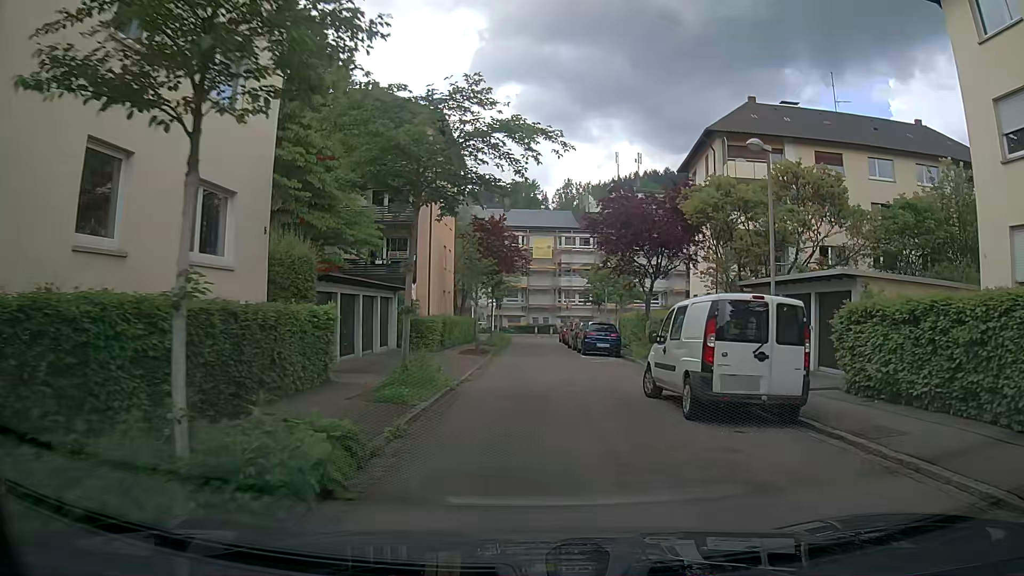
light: Day
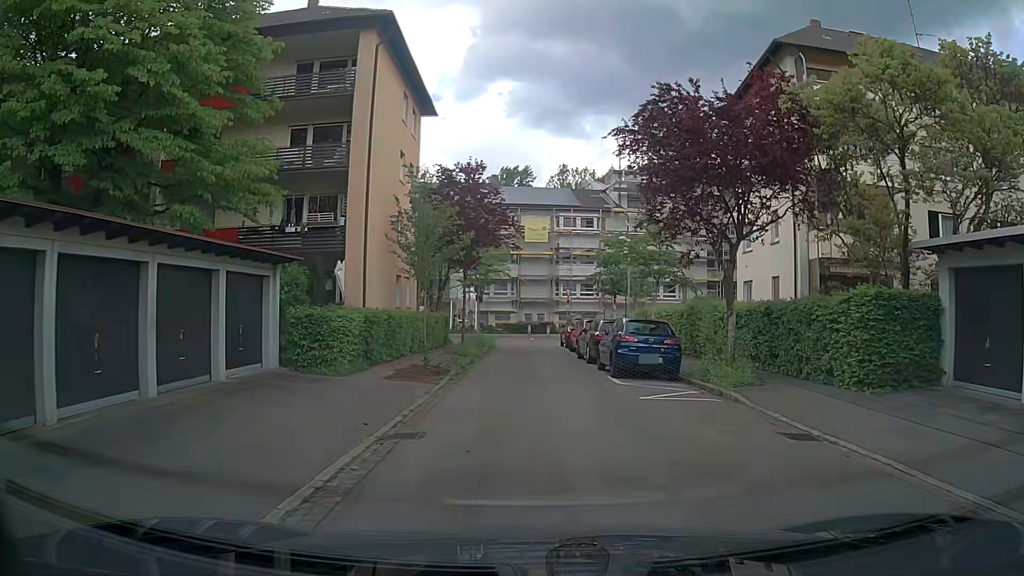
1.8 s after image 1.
(+0.2, +12.5) m; +2°
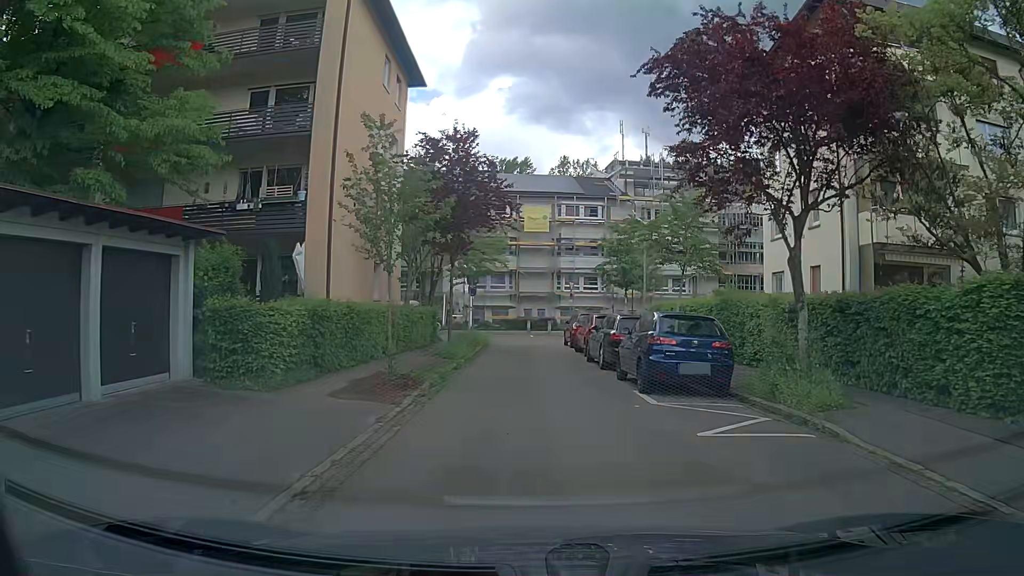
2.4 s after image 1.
(-0.1, +4.2) m; -1°
